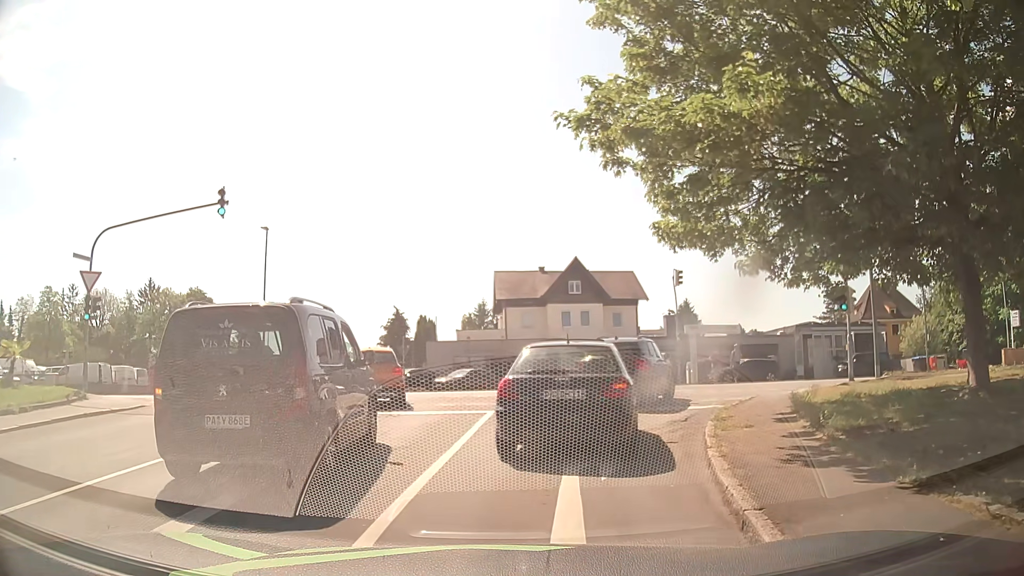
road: residential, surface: asphalt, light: Day
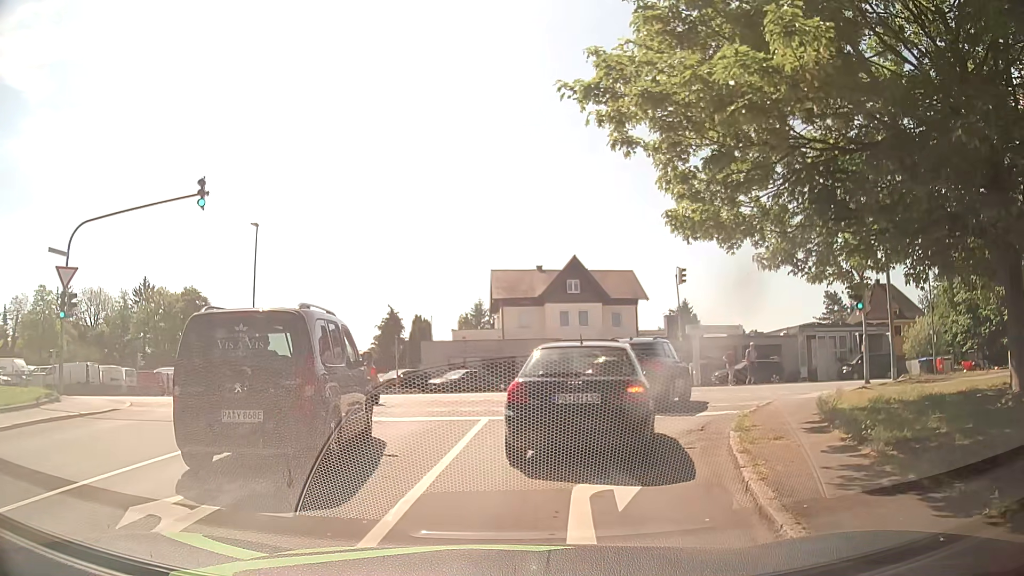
(0.0, +1.4) m; -1°
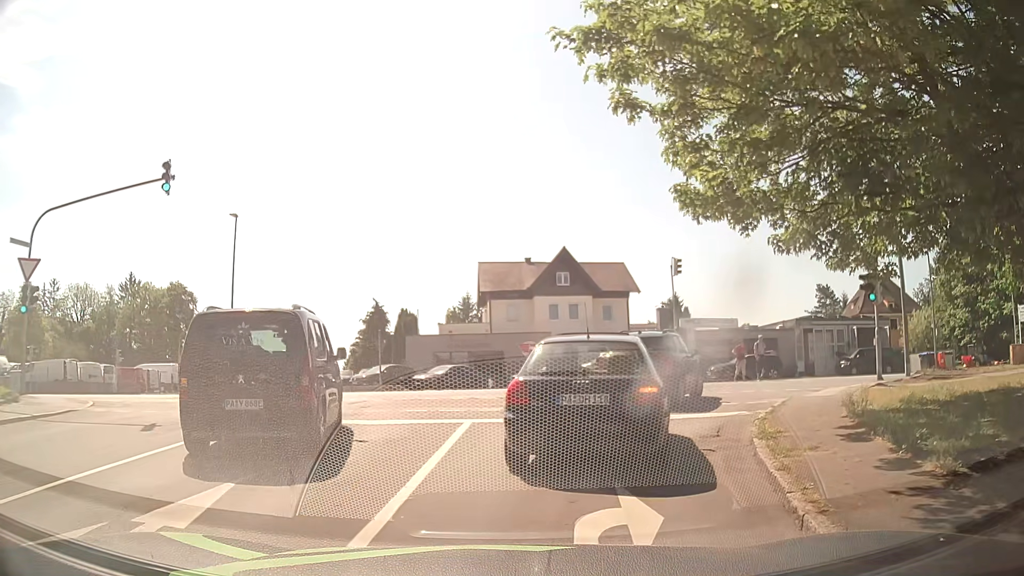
(0.0, +1.5) m; +2°
